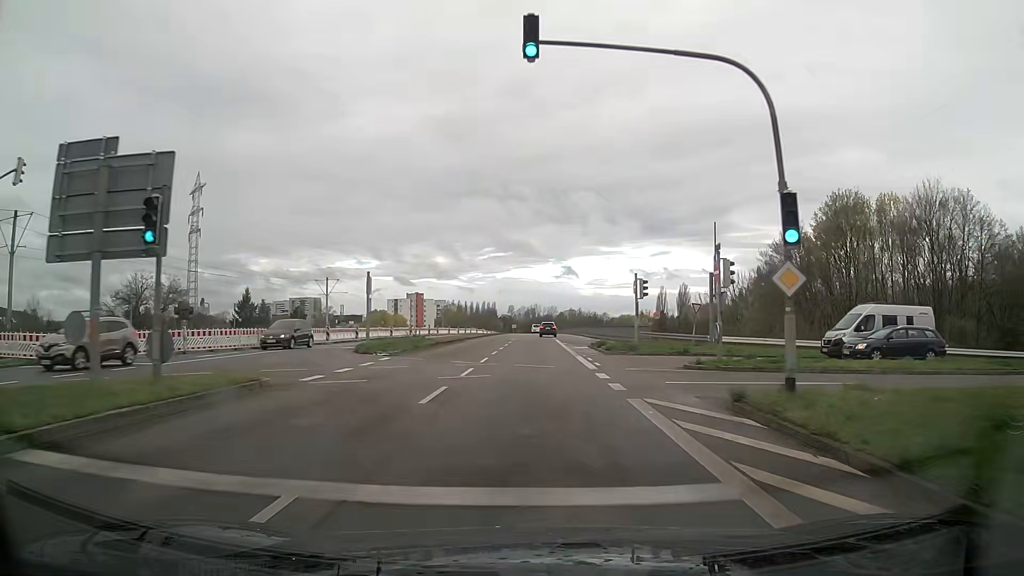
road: secondary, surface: asphalt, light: Day
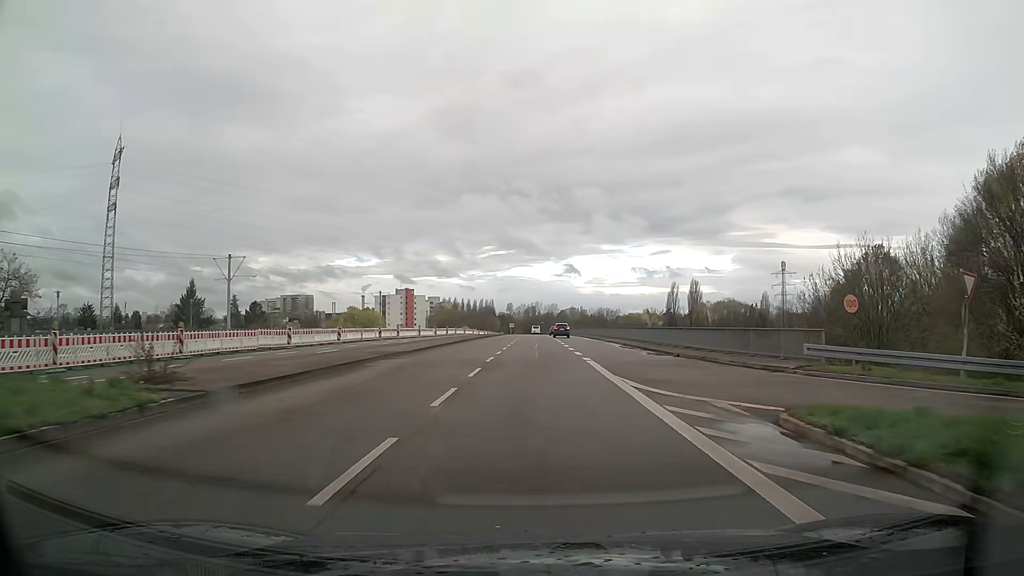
(+0.2, +30.4) m; +1°
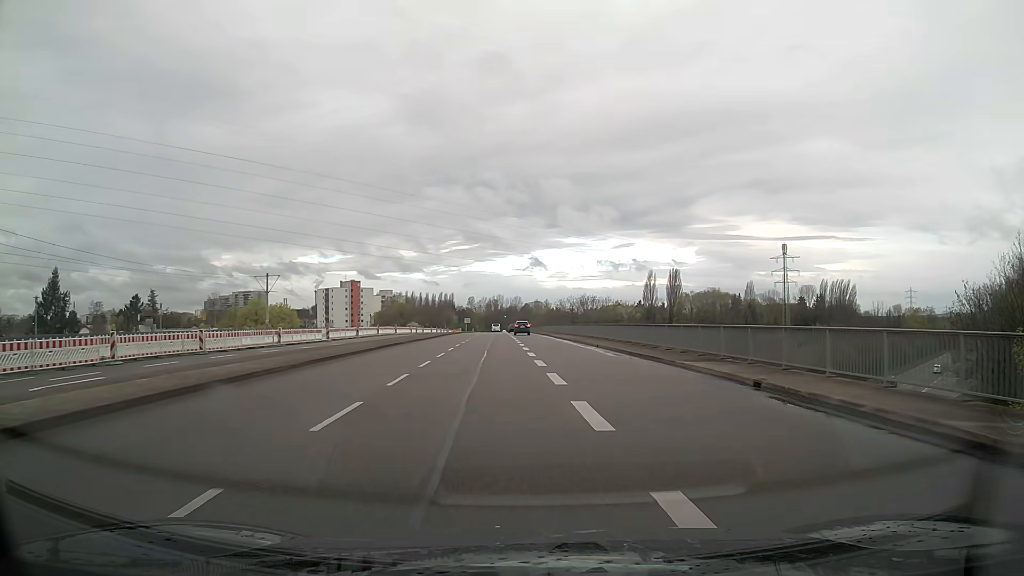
(+0.7, +38.6) m; +3°
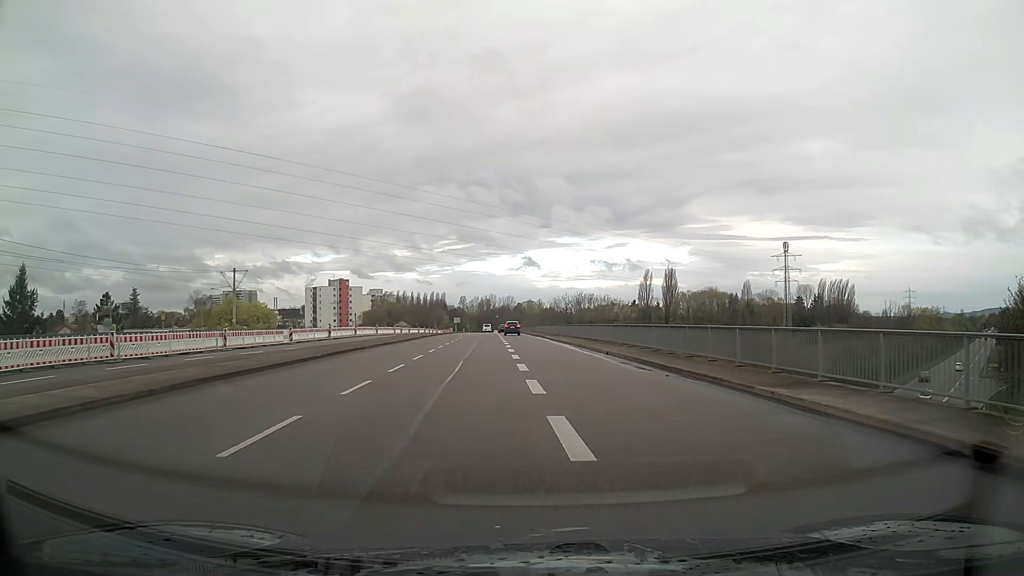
(0.0, +7.7) m; +1°
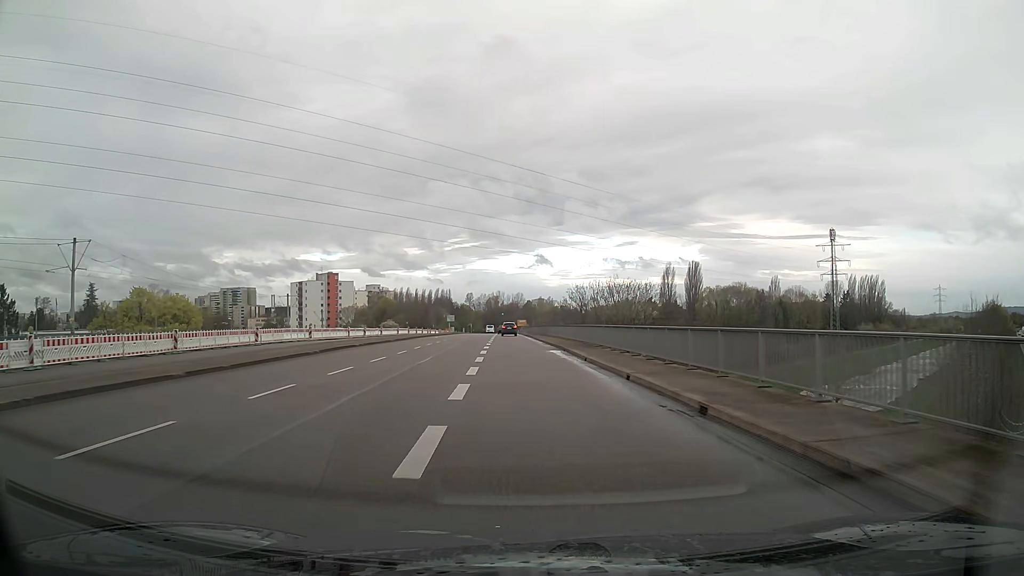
(0.0, +30.7) m; -1°
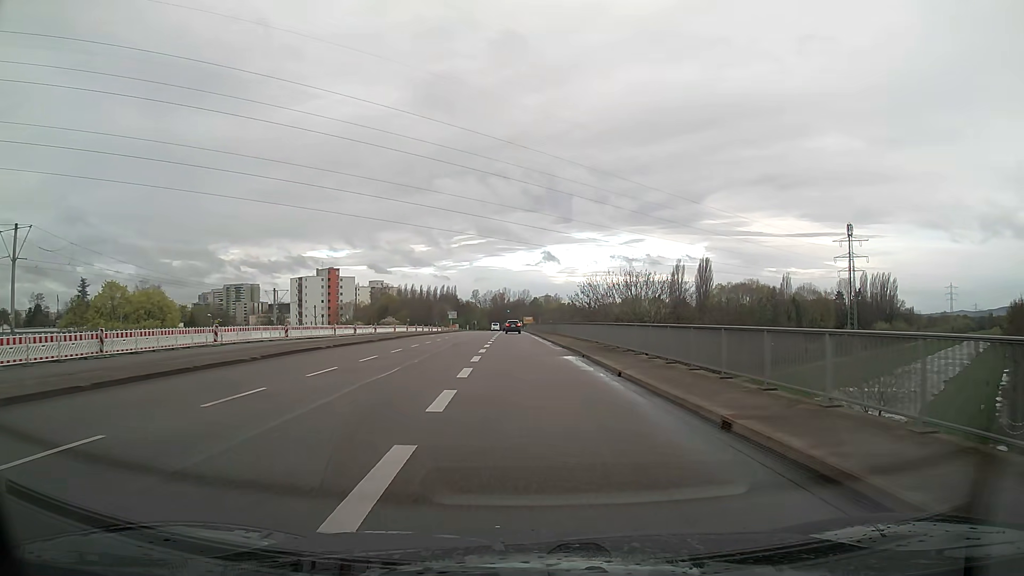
(0.0, +7.6) m; 0°
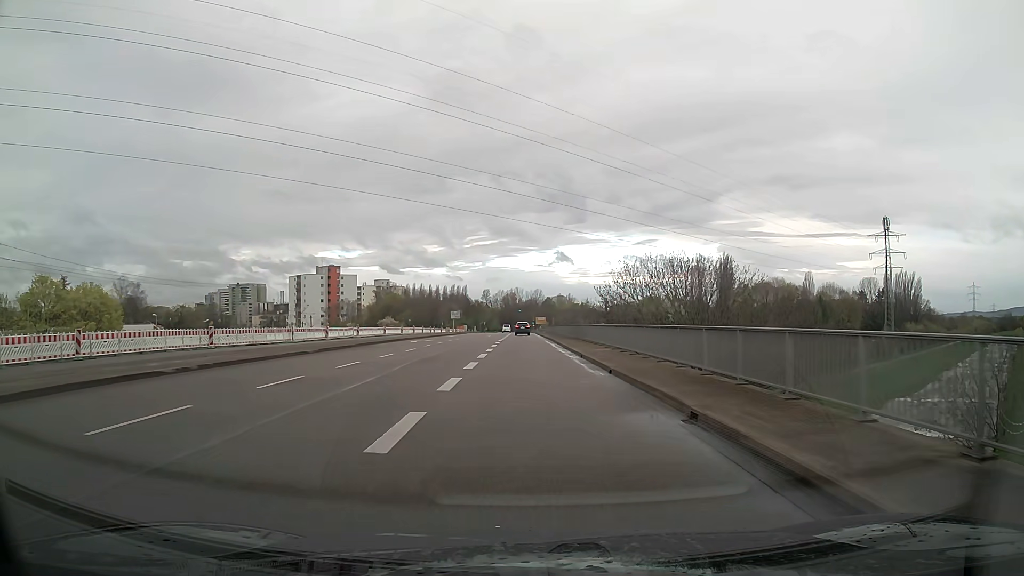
(-0.2, +15.1) m; -1°
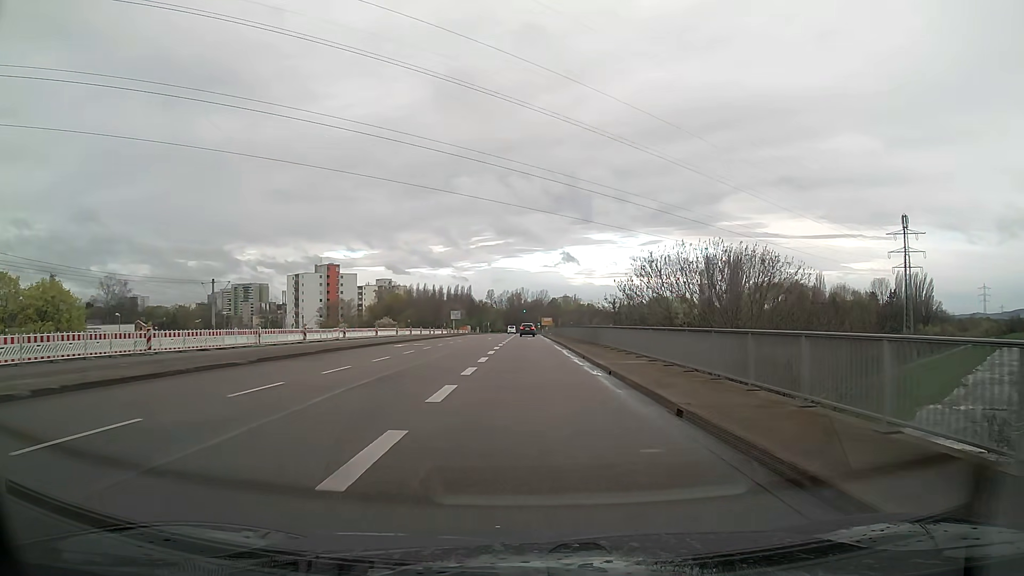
(0.0, +7.5) m; 0°
